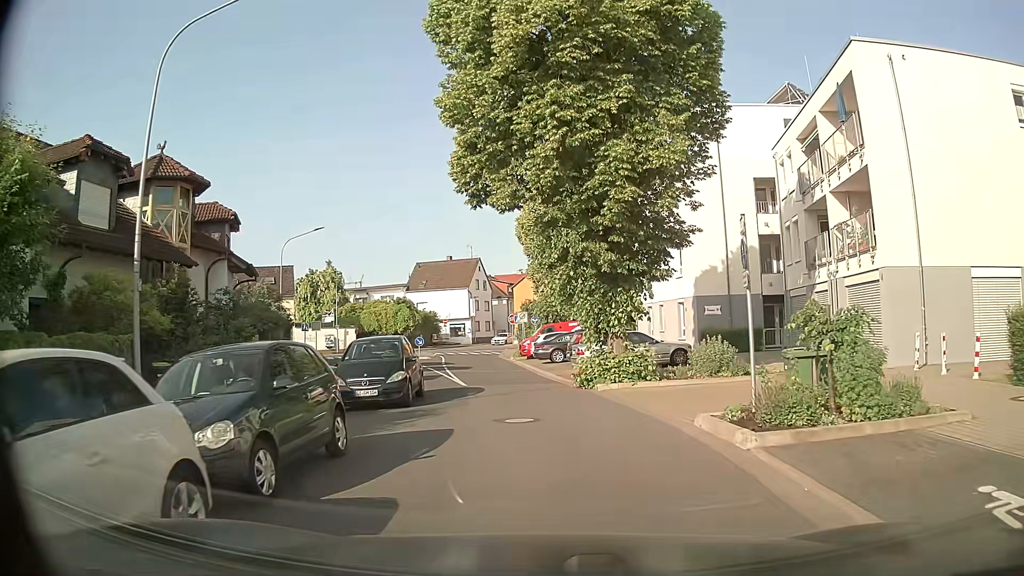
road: residential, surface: asphalt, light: Day
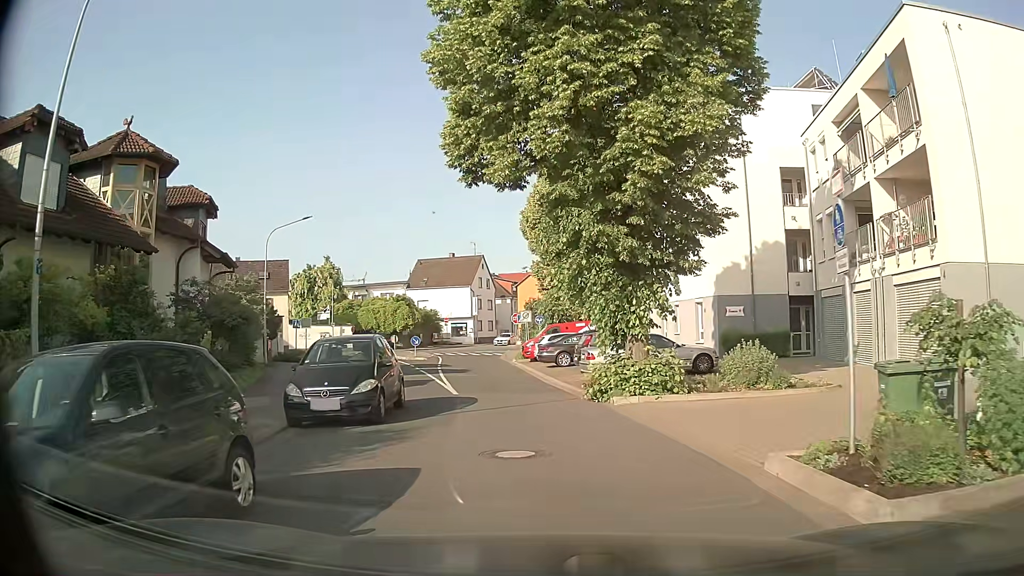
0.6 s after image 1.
(0.0, +3.0) m; 0°
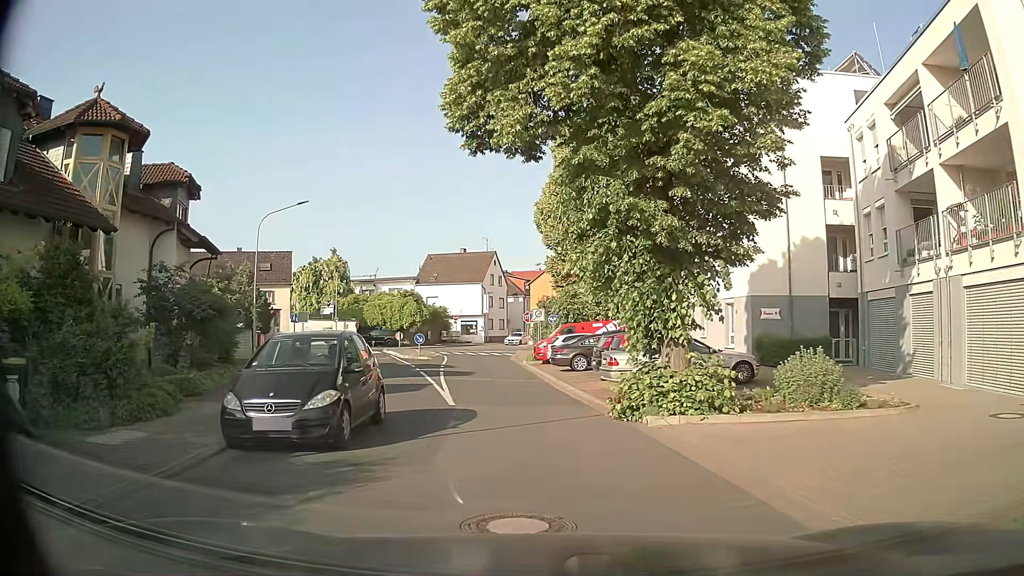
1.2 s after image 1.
(-0.1, +3.0) m; -1°
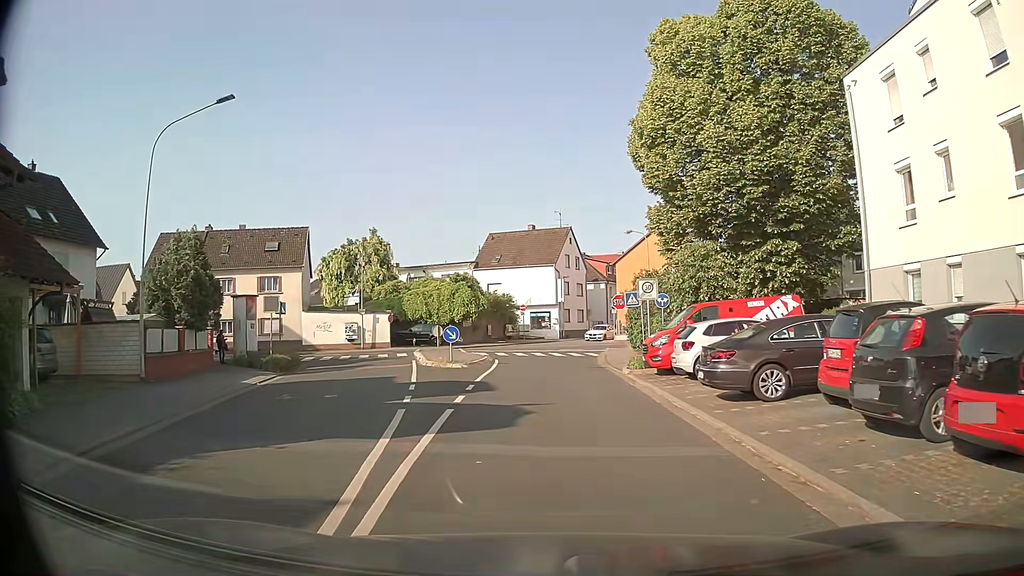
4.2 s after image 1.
(-1.1, +15.5) m; -5°
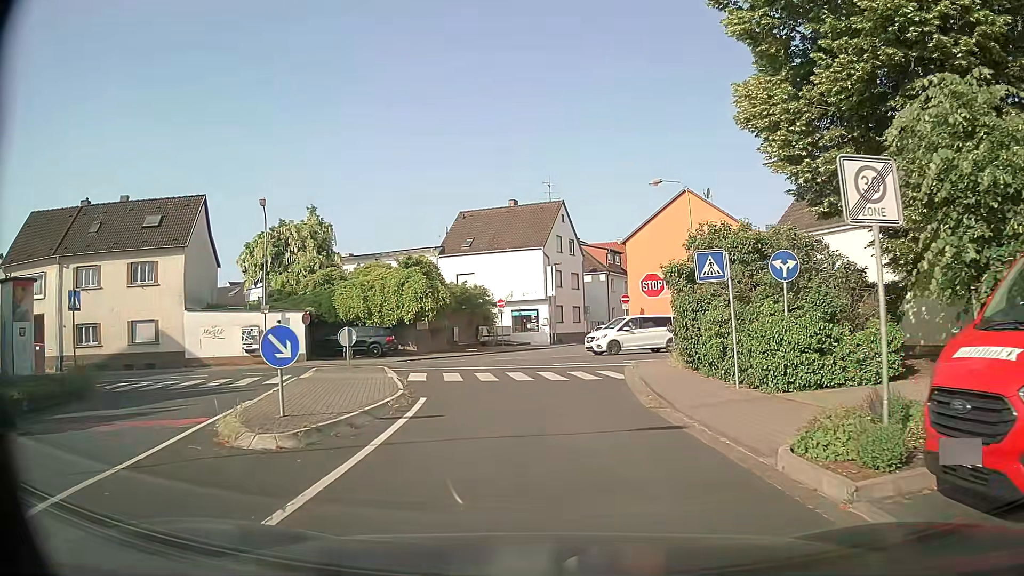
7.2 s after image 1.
(-0.3, +15.8) m; 0°
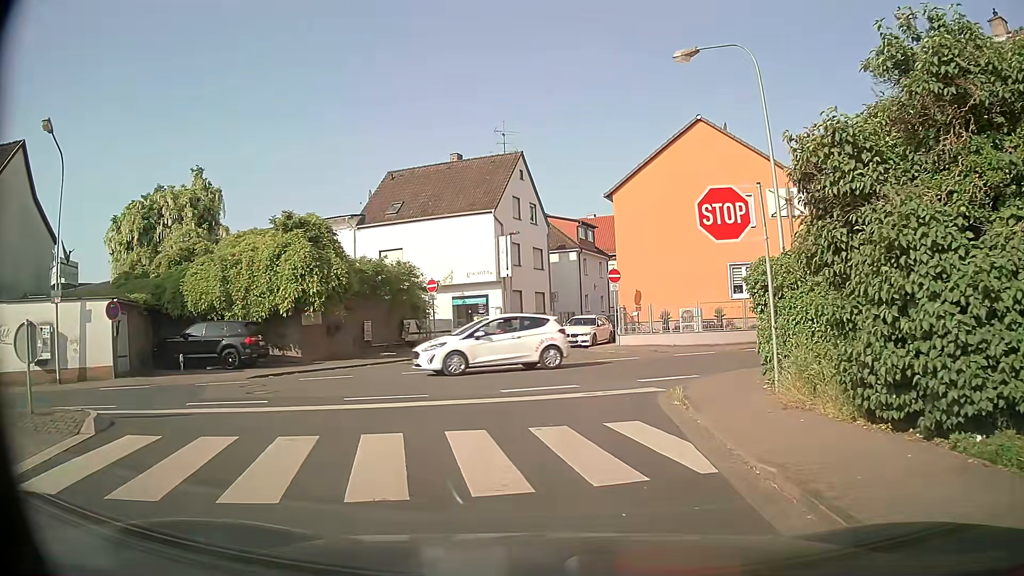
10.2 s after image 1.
(+0.2, +13.7) m; +2°
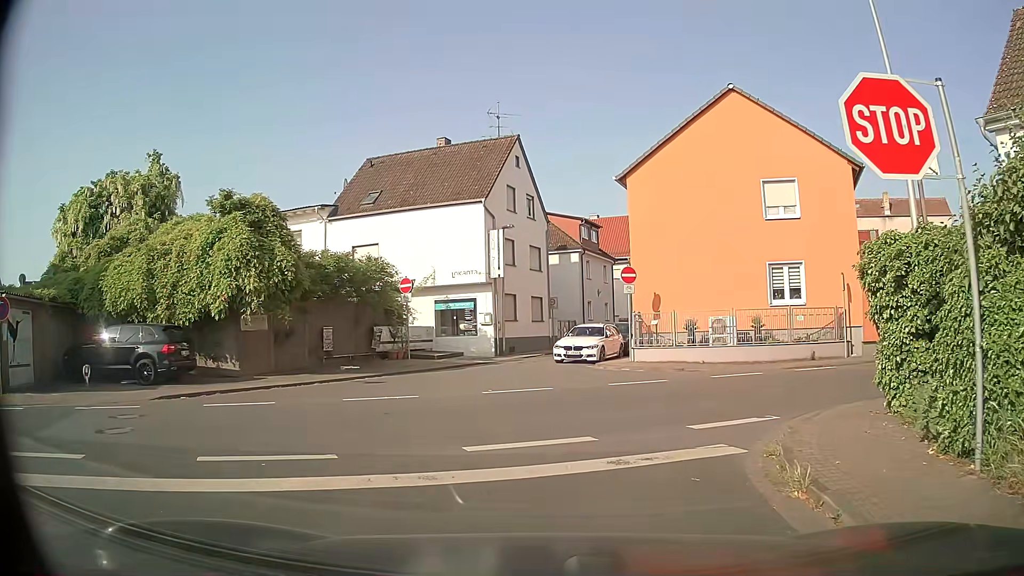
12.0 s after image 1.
(+0.1, +5.3) m; +1°
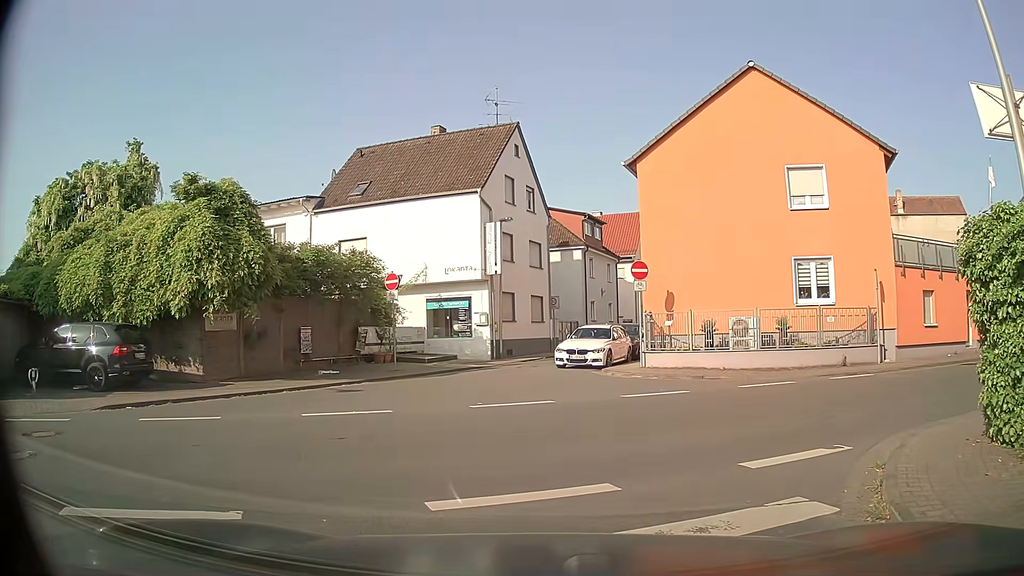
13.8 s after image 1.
(0.0, +2.3) m; +2°
